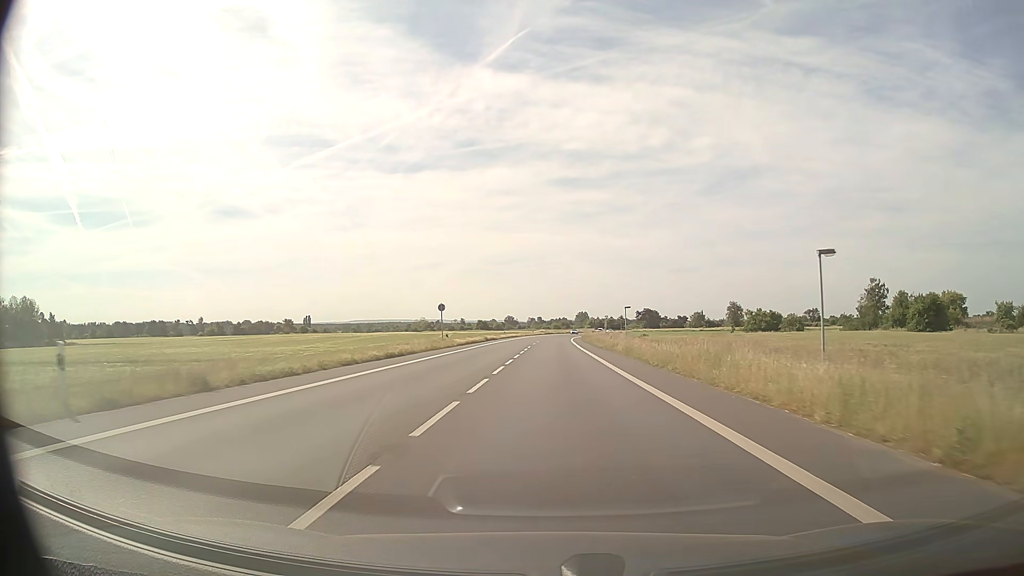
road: primary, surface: asphalt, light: Day
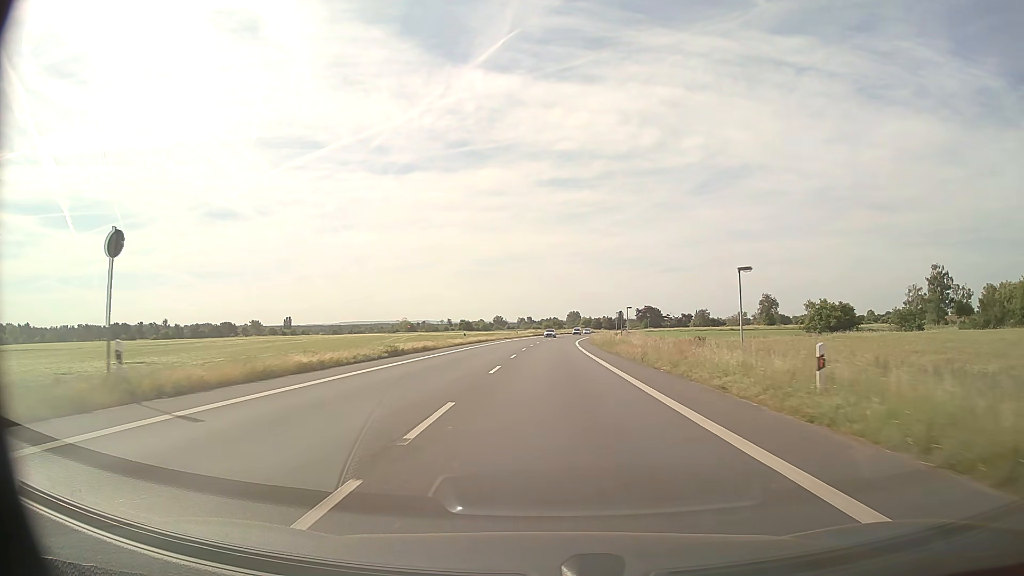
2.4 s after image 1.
(+0.3, +43.1) m; +1°
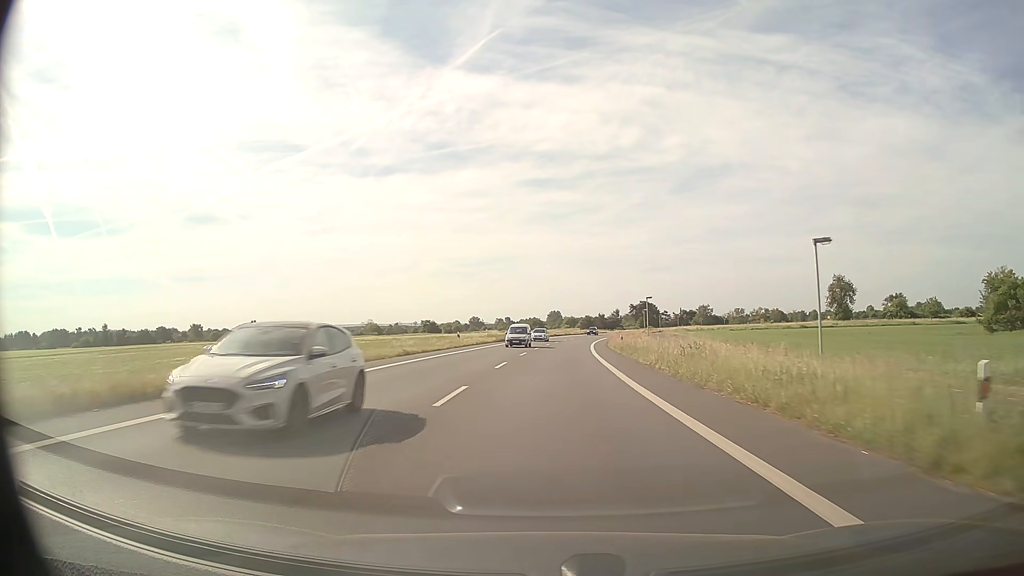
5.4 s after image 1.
(+0.7, +57.2) m; +2°
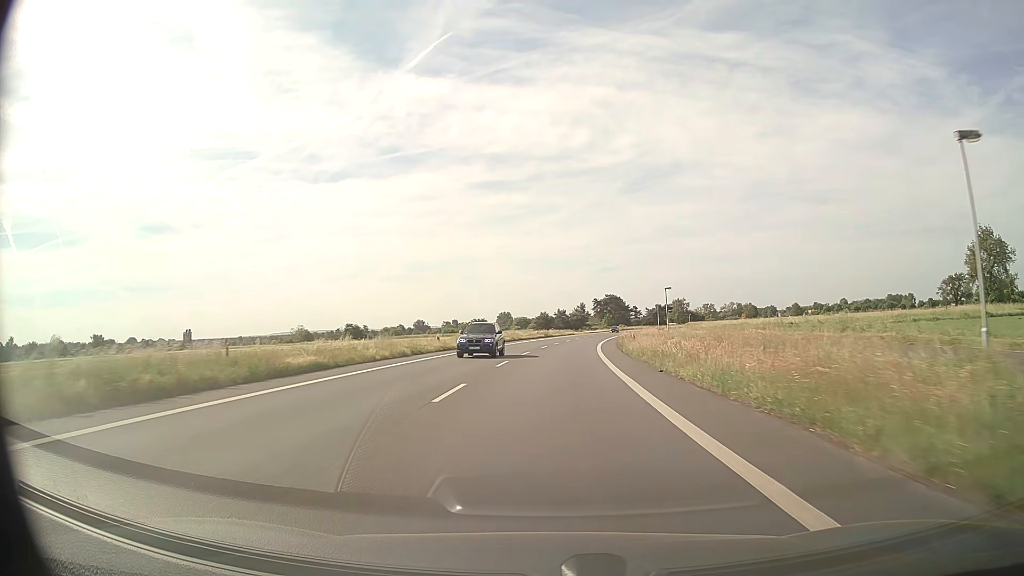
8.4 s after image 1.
(+2.1, +59.1) m; +4°
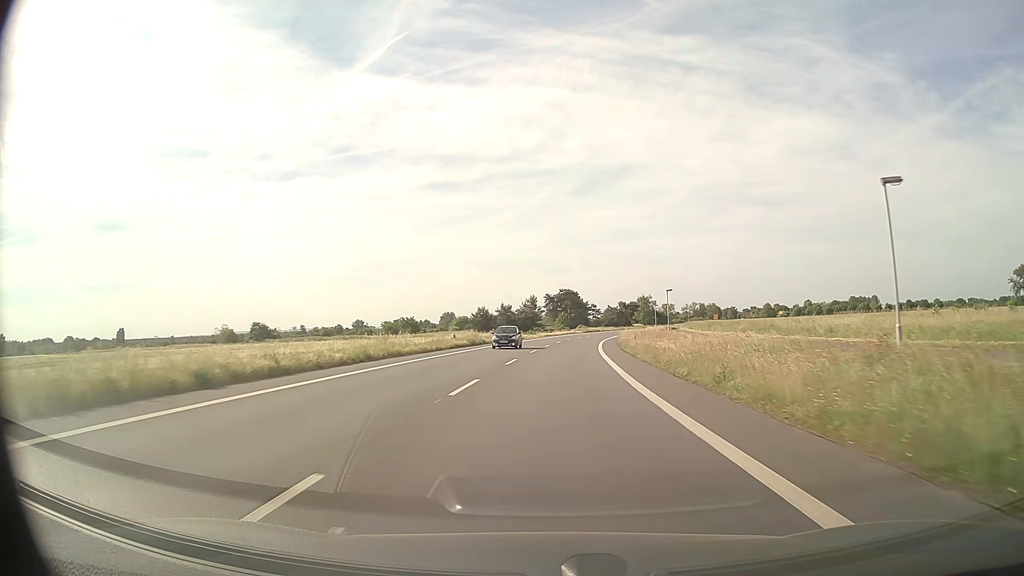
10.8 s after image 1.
(+1.5, +46.4) m; +4°
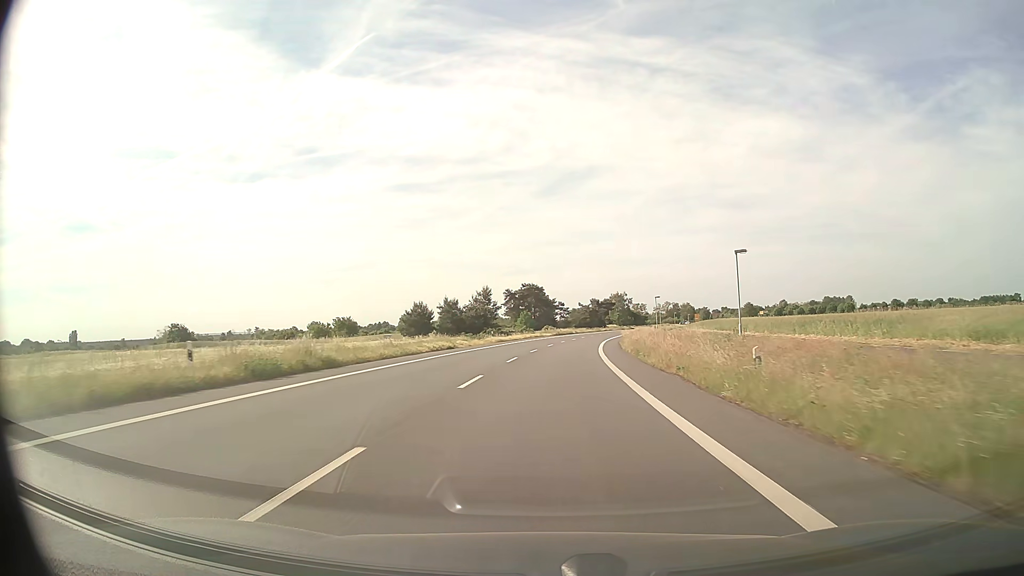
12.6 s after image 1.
(+1.0, +34.2) m; +3°
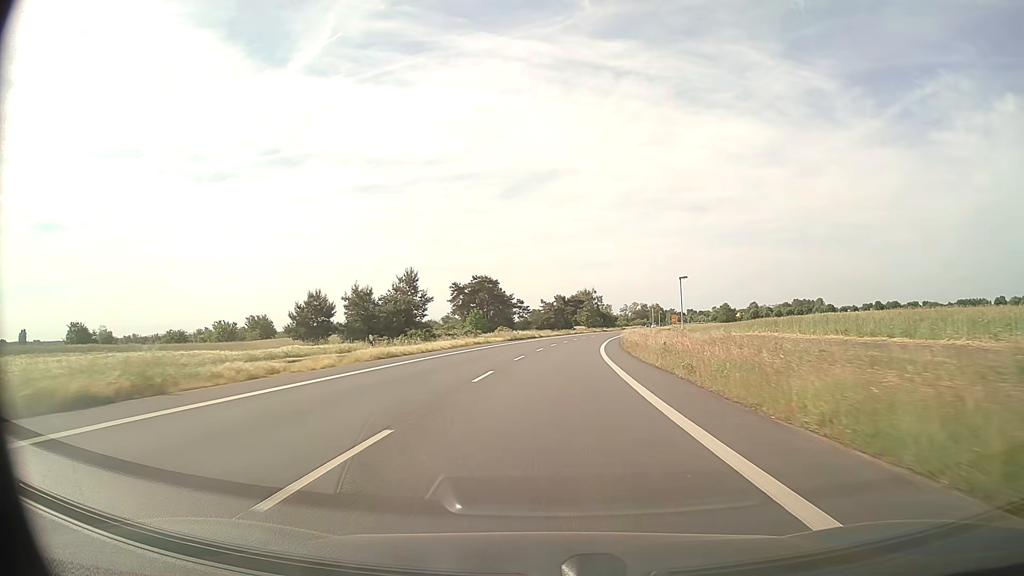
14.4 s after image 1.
(+0.9, +34.3) m; +3°
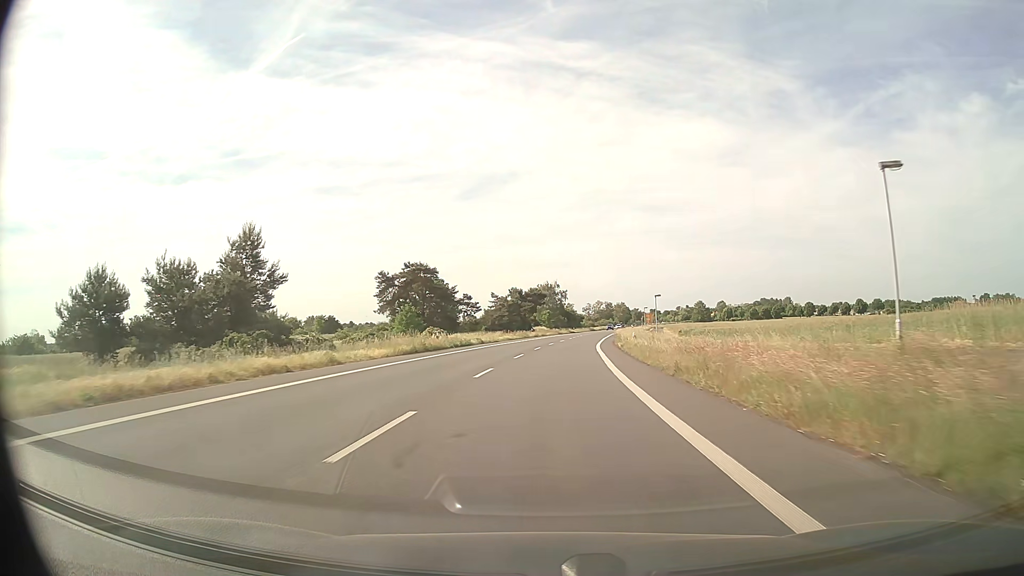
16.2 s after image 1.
(+1.2, +34.4) m; +4°
(0, +10) (0, +20) (+1, +30) (+1, +40) (+2, +50) (+3, +60) (+4, +70) (+5, +80) (+6, +90) (+7, +100) m
